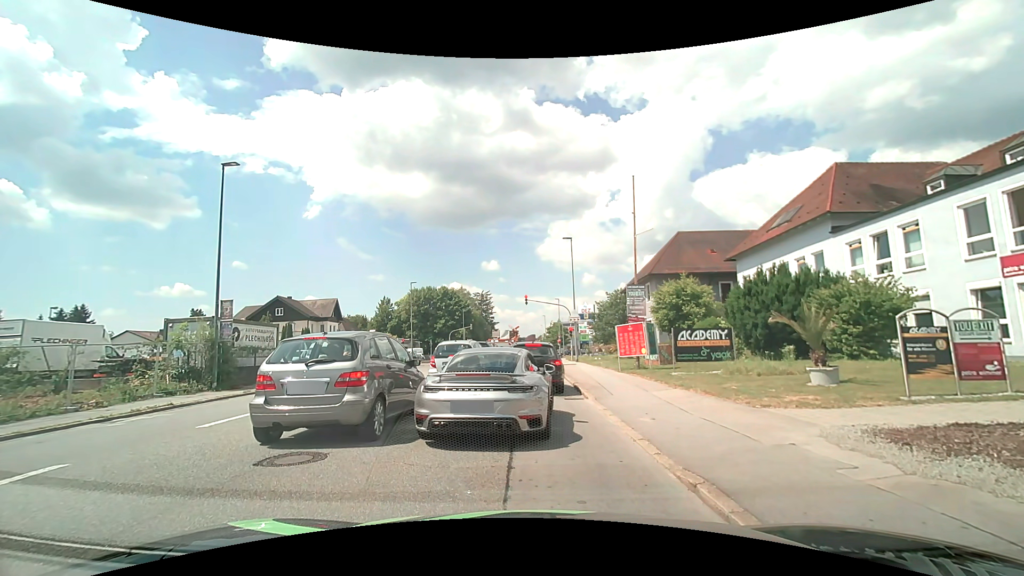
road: tertiary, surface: asphalt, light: Day
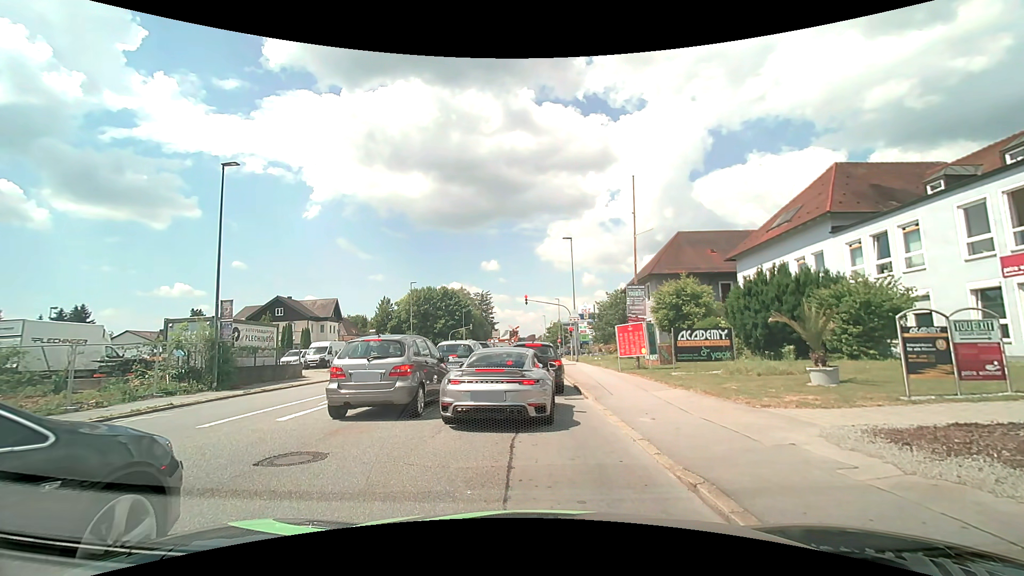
(0.0, 0.0) m; 0°
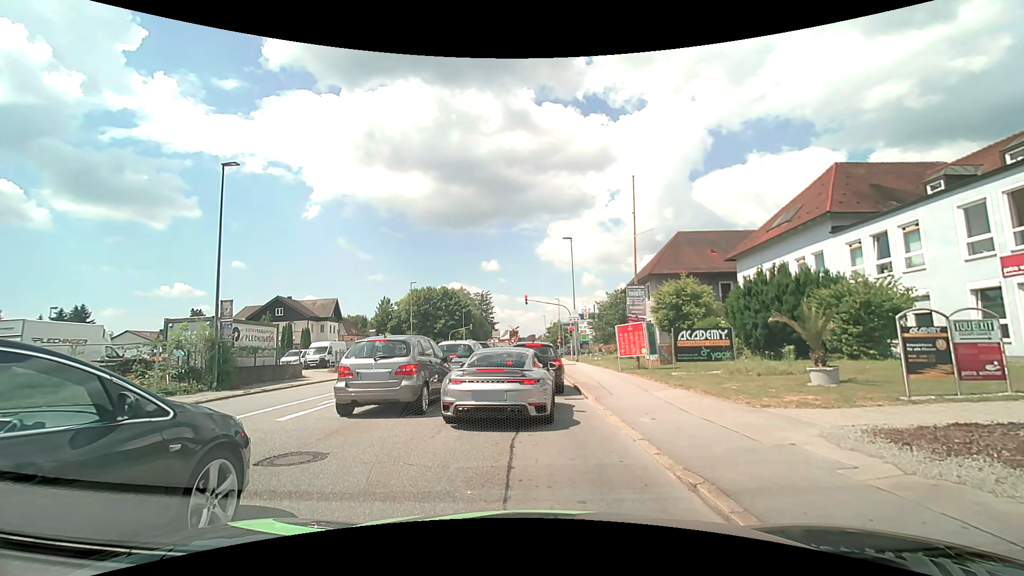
(0.0, 0.0) m; 0°
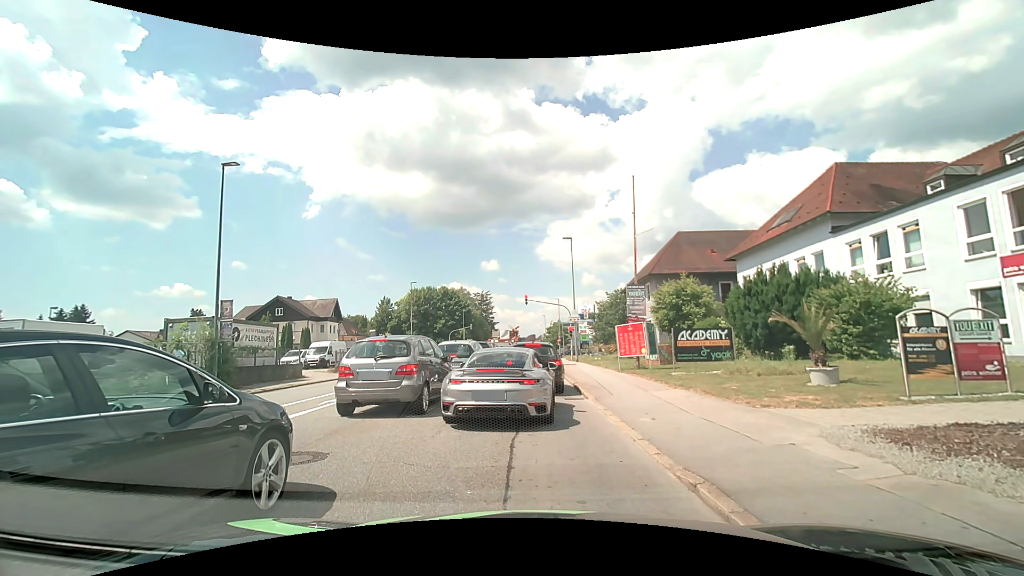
(0.0, 0.0) m; 0°
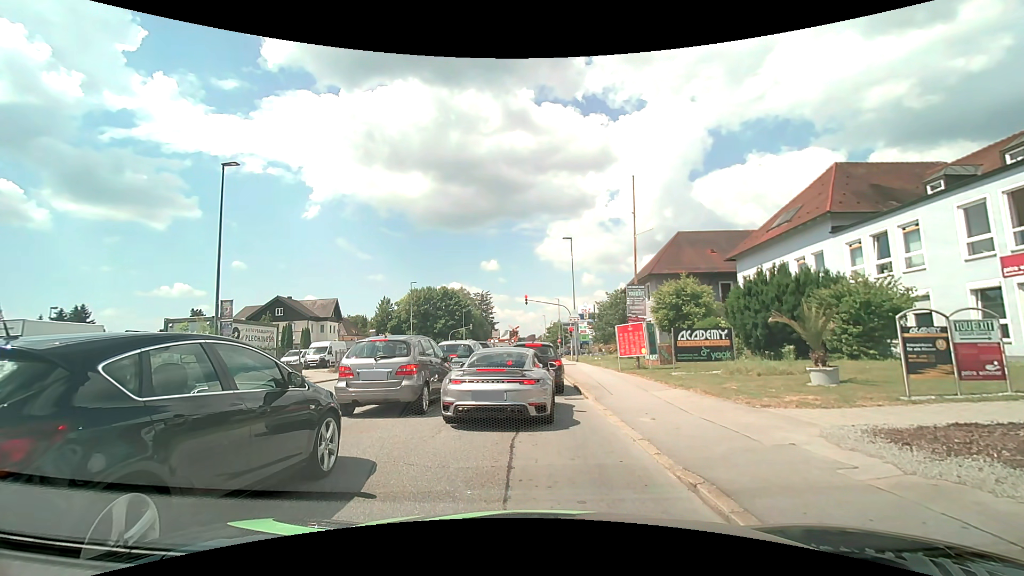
(0.0, 0.0) m; 0°
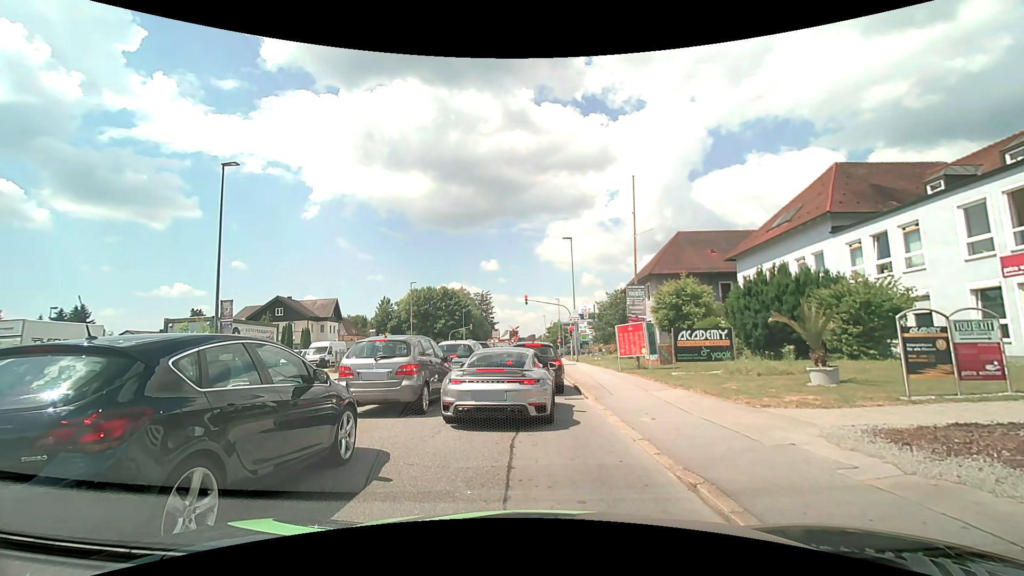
(0.0, 0.0) m; 0°
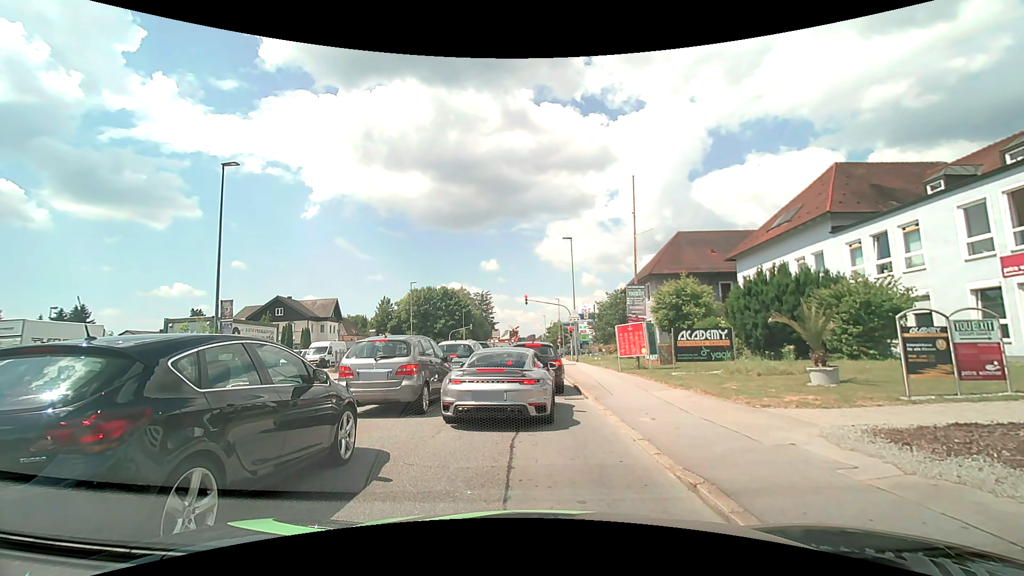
(0.0, 0.0) m; 0°
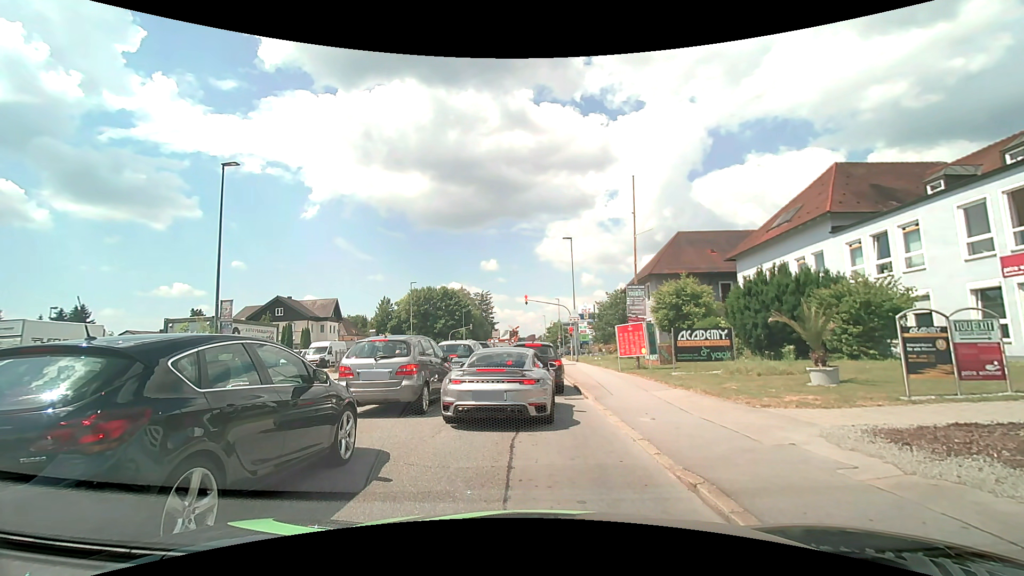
(0.0, 0.0) m; 0°
(0, +10) (0, +20) (-1, +30) (-1, +40) (-1, +50) (-1, +60) (-1, +70) (-1, +80) (-1, +90) (-2, +100) m
